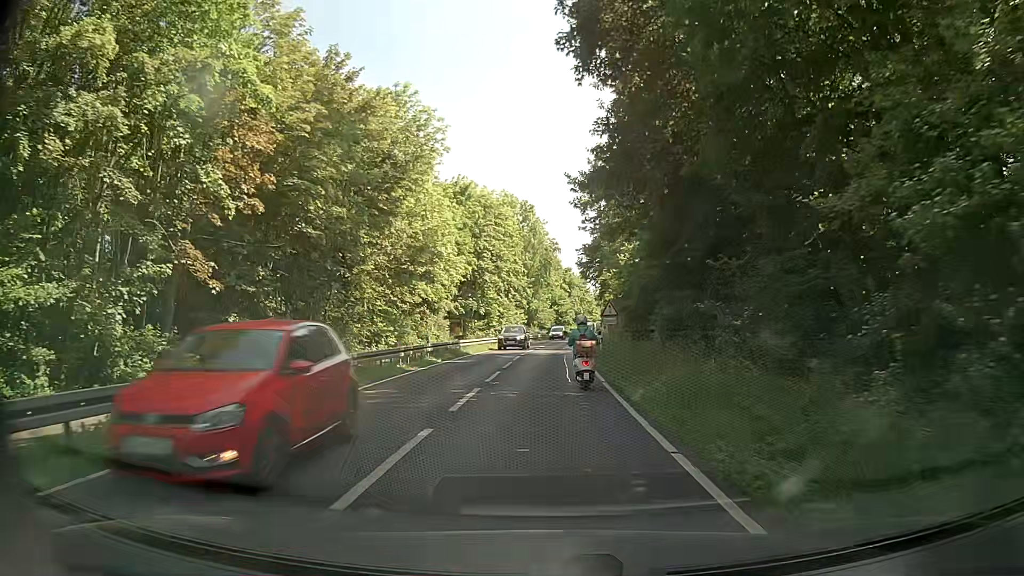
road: secondary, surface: asphalt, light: Day
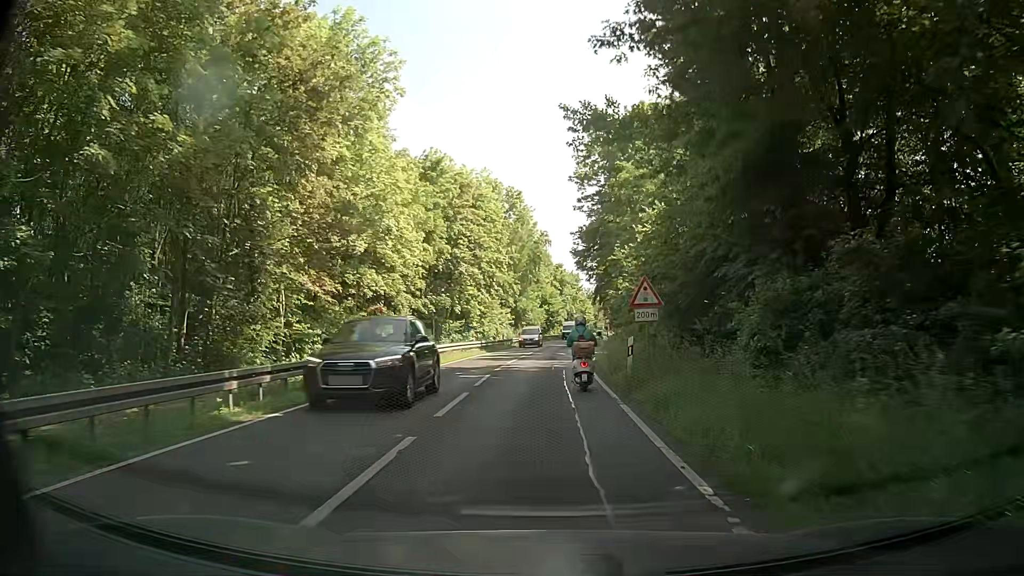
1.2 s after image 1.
(+0.1, +12.6) m; +1°
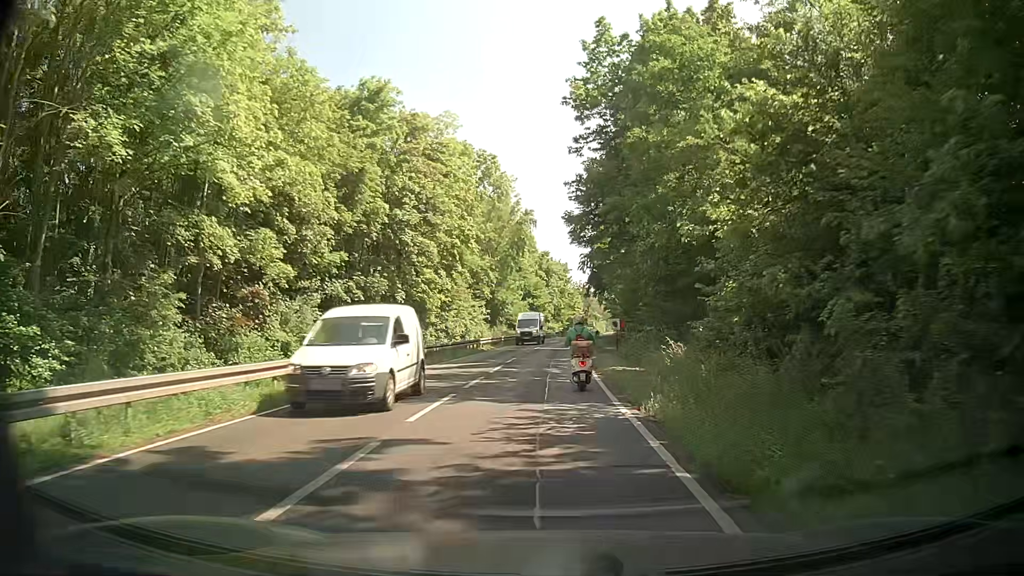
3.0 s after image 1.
(+0.2, +18.6) m; +2°
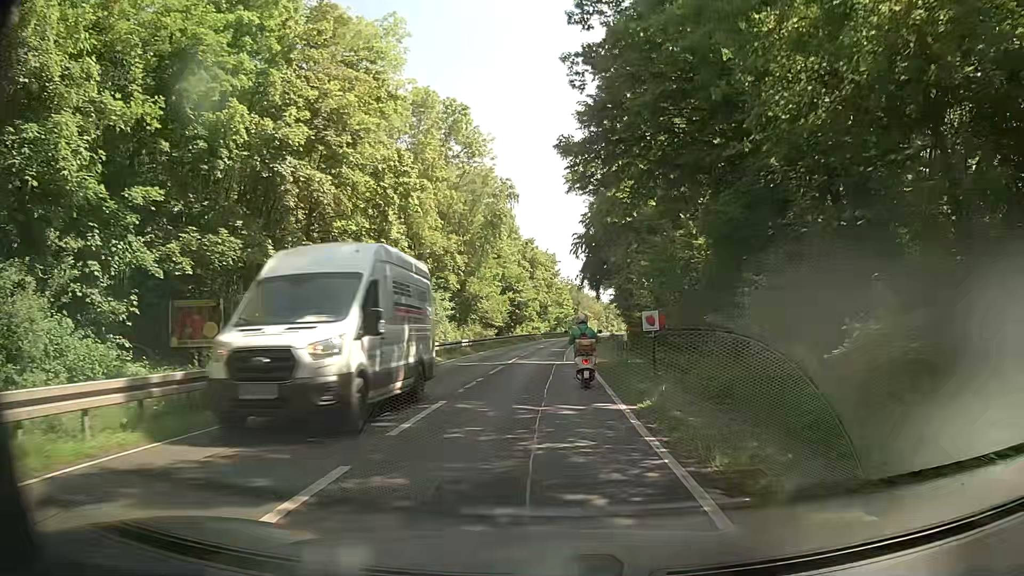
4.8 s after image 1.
(0.0, +18.4) m; 0°
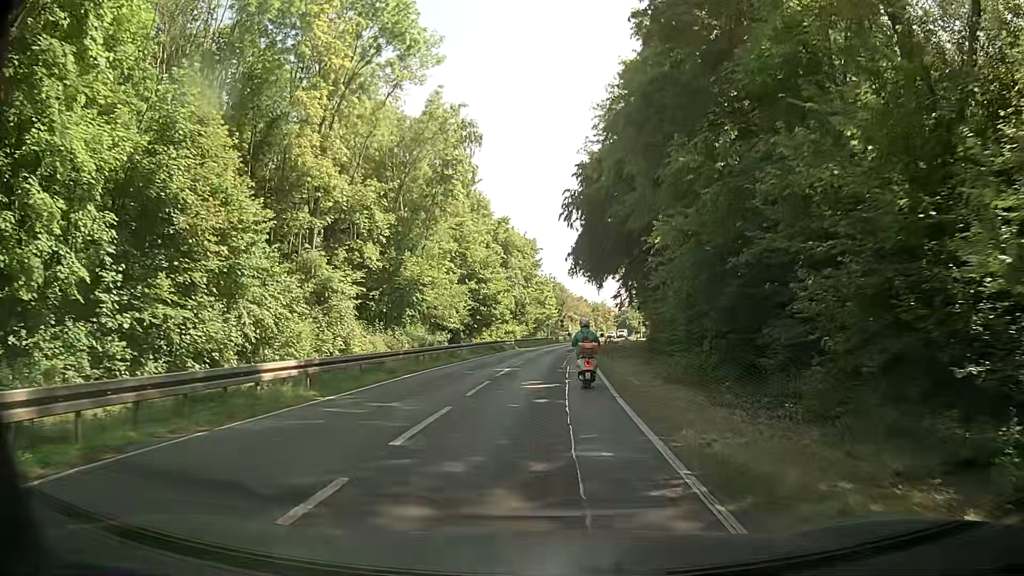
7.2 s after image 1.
(+0.7, +24.4) m; +2°
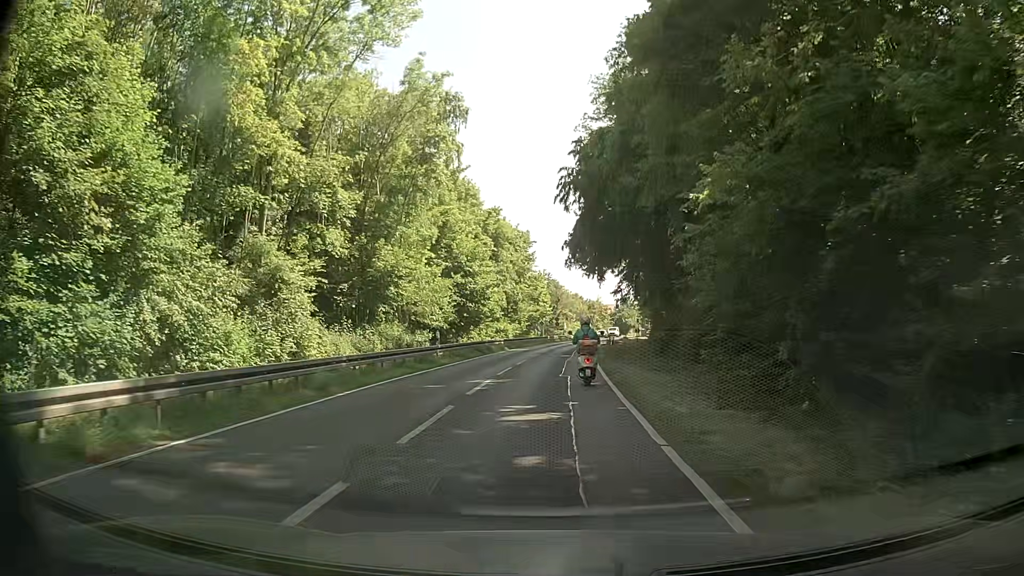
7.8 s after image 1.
(+0.1, +6.1) m; +2°
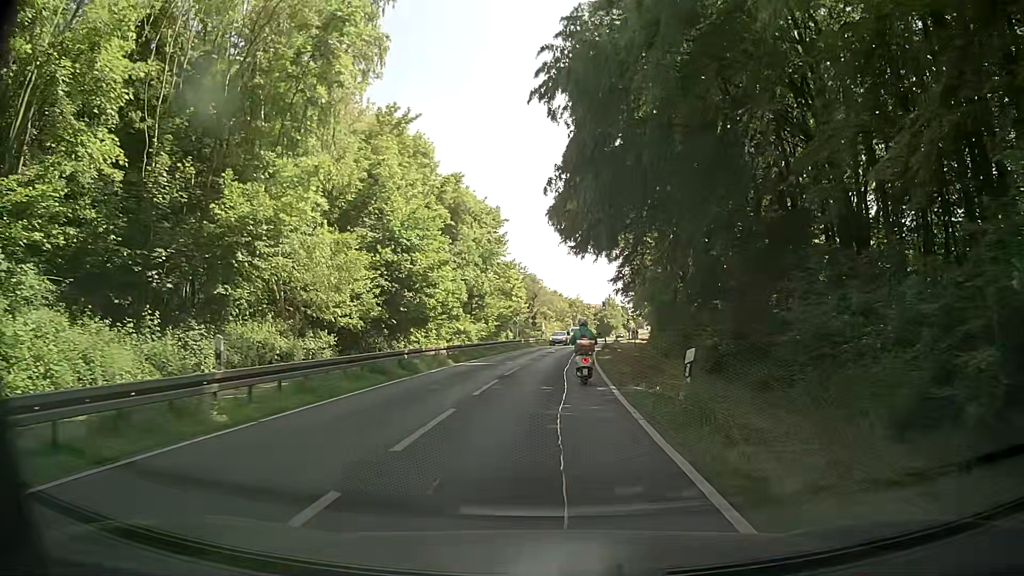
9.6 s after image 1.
(+0.1, +18.4) m; +1°
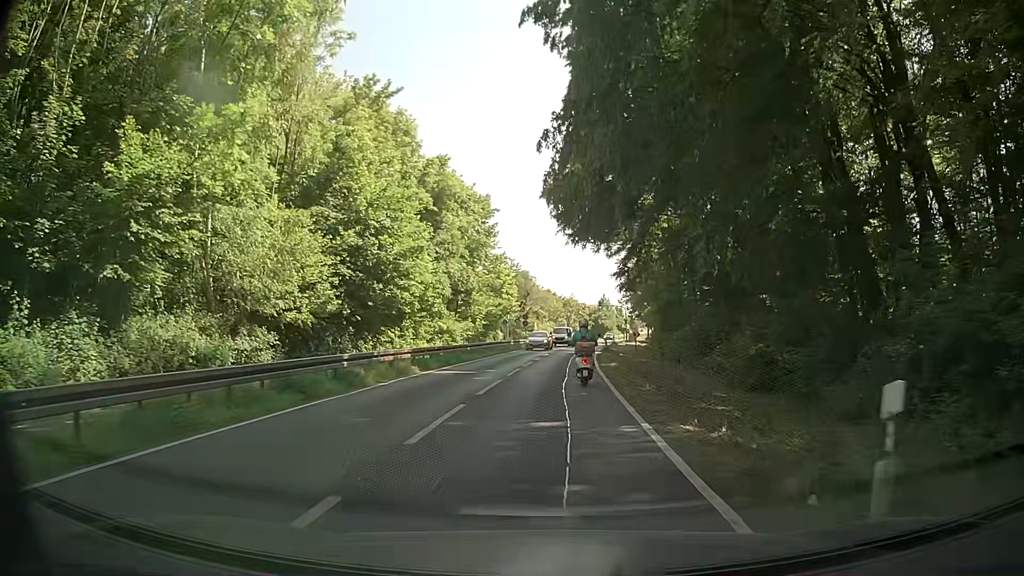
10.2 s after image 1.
(+0.1, +6.3) m; +1°
(0, +10) (0, +20) (+1, +30) (+1, +40) (+2, +50) (+3, +60) (+4, +70) (+5, +80) (+7, +90) (+8, +100) m
